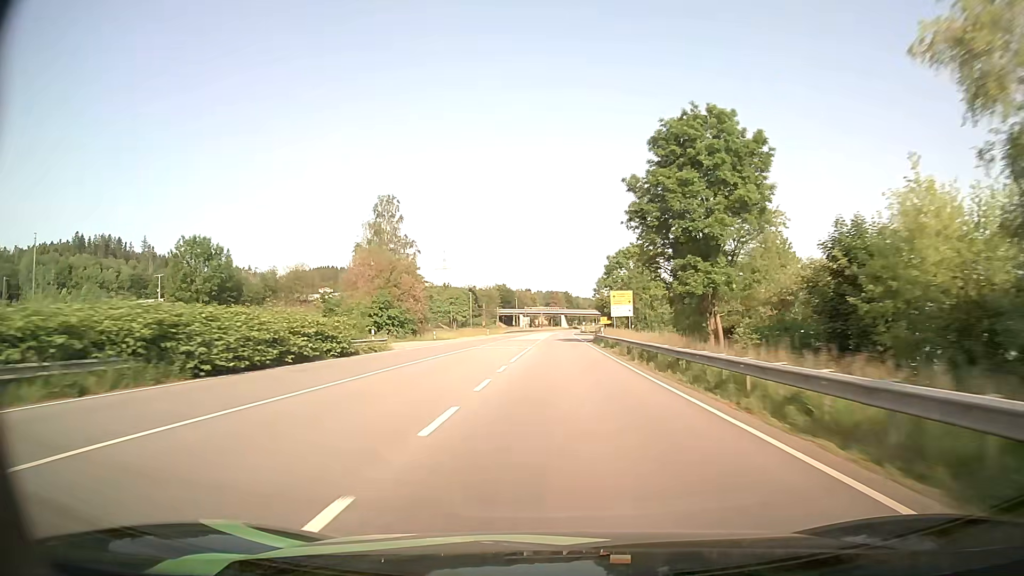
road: primary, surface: asphalt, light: Day
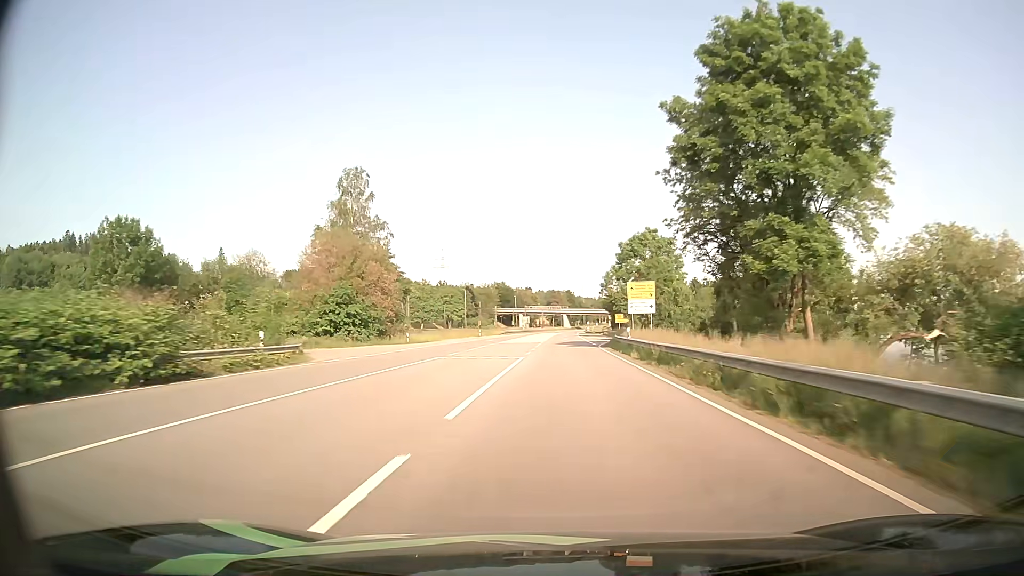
(0.0, +16.5) m; 0°
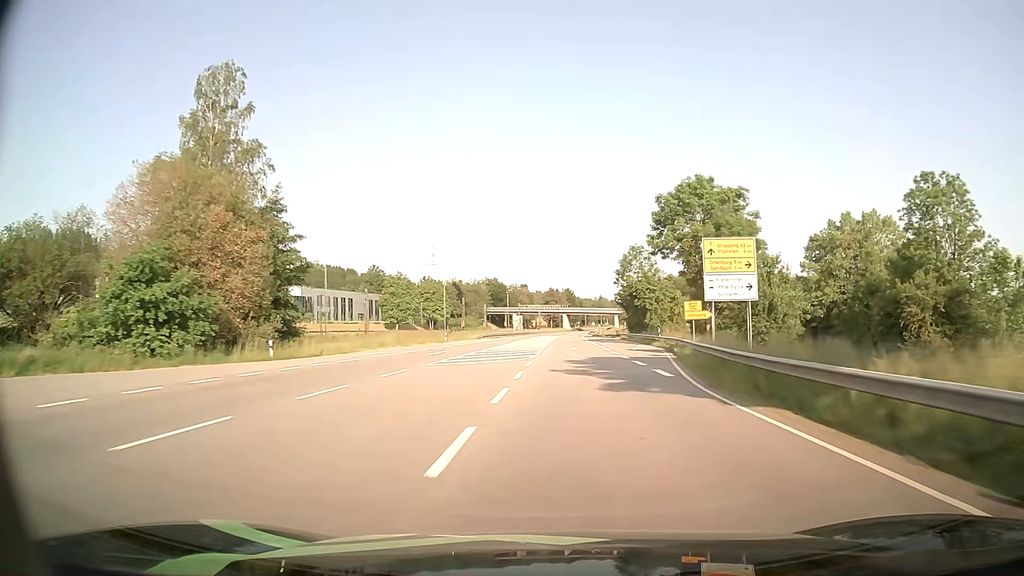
(-0.1, +33.2) m; 0°
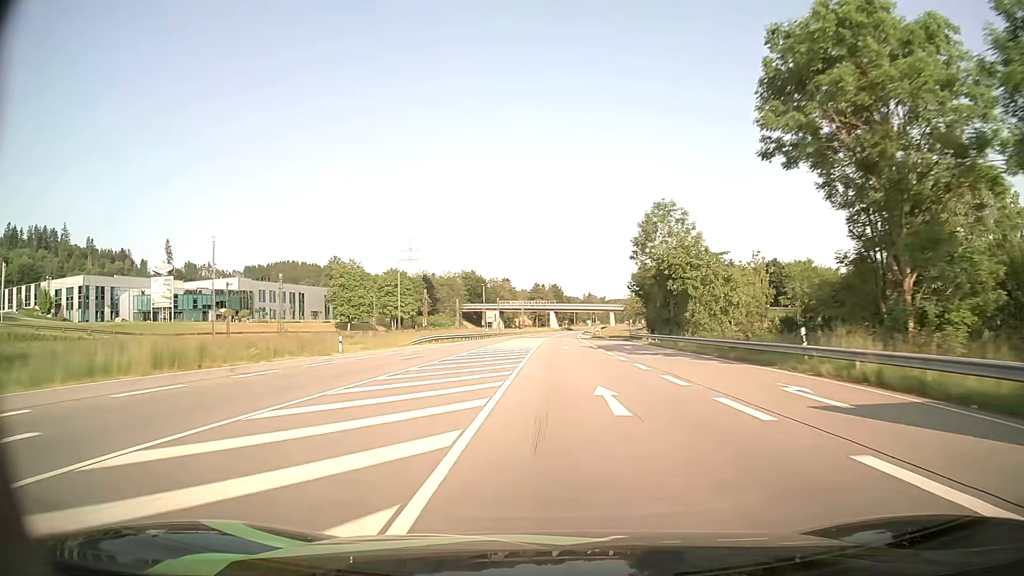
(+0.3, +33.6) m; +1°
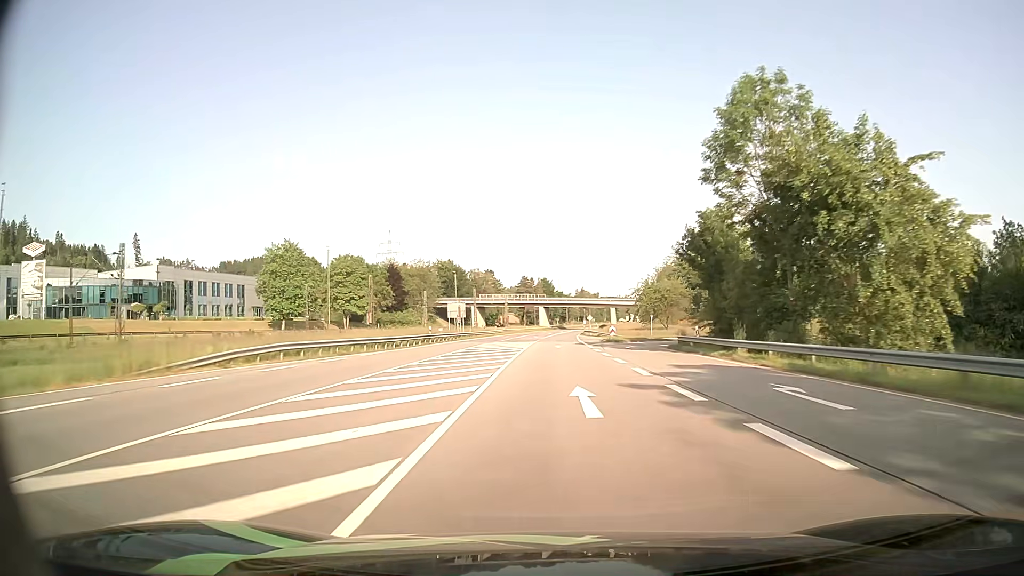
(+0.3, +33.6) m; +1°
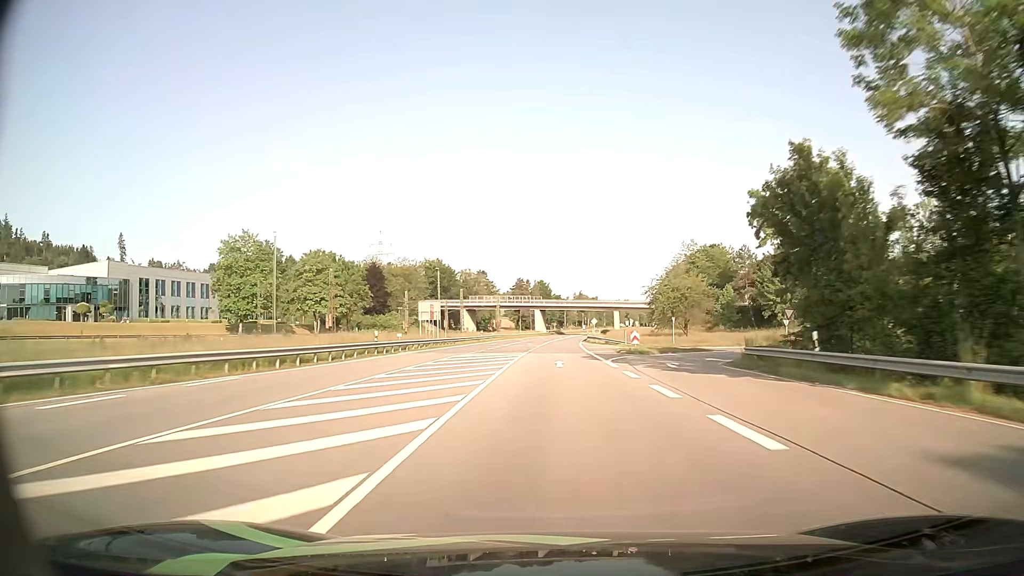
(0.0, +16.6) m; 0°
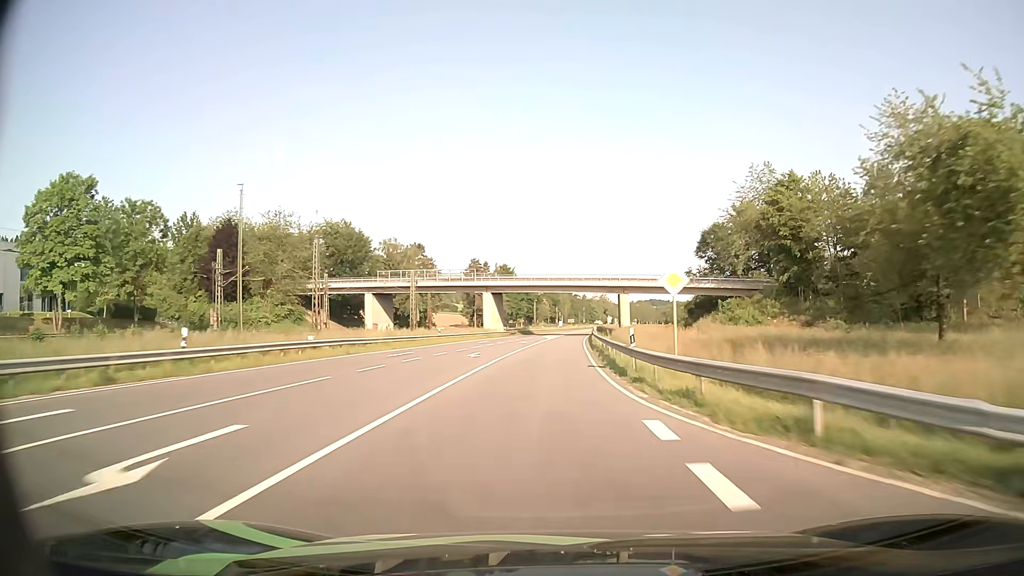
(+1.5, +67.4) m; +3°
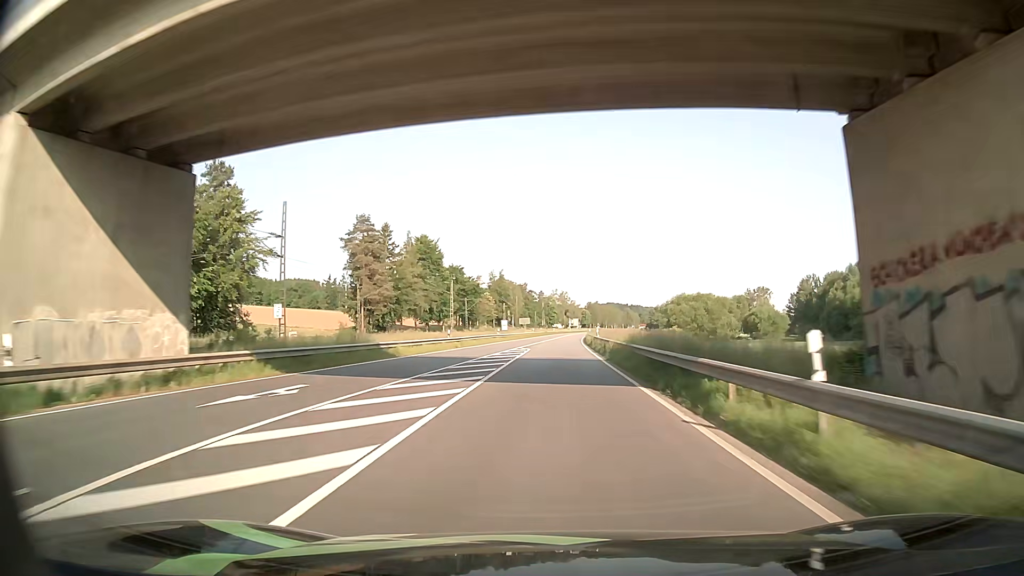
(+2.5, +85.5) m; +4°
(0, +10) (0, +20) (0, +30) (+1, +40) (+1, +50) (+1, +60) (+2, +70) (+2, +80) (+3, +90) (+3, +100) m
